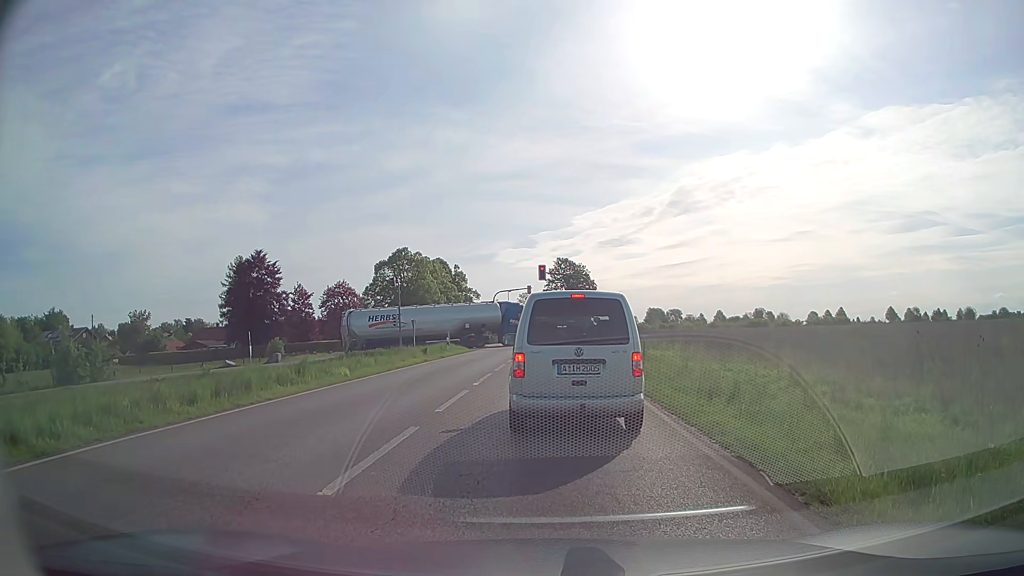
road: secondary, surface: asphalt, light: Day
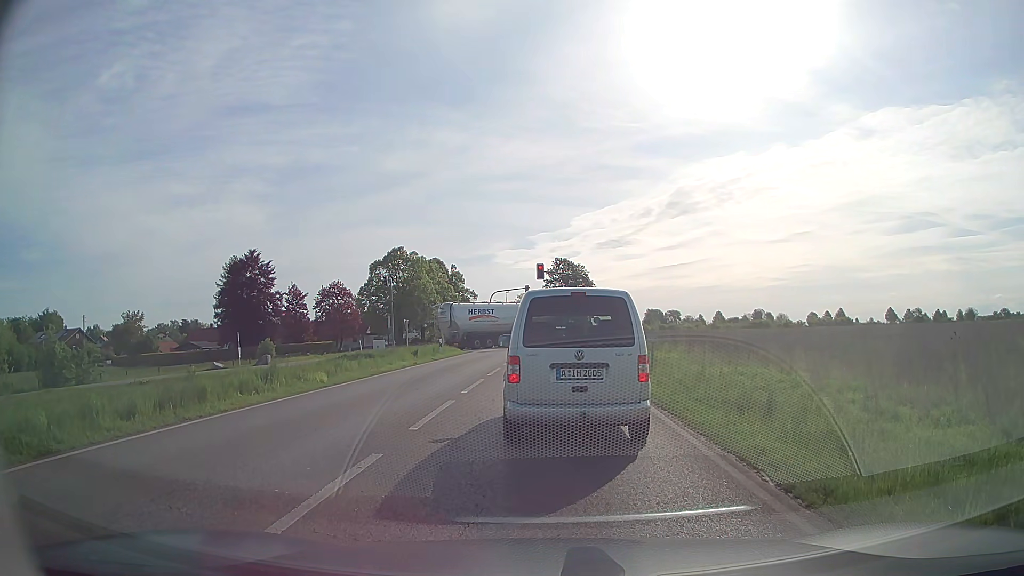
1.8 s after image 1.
(0.0, +2.0) m; -1°
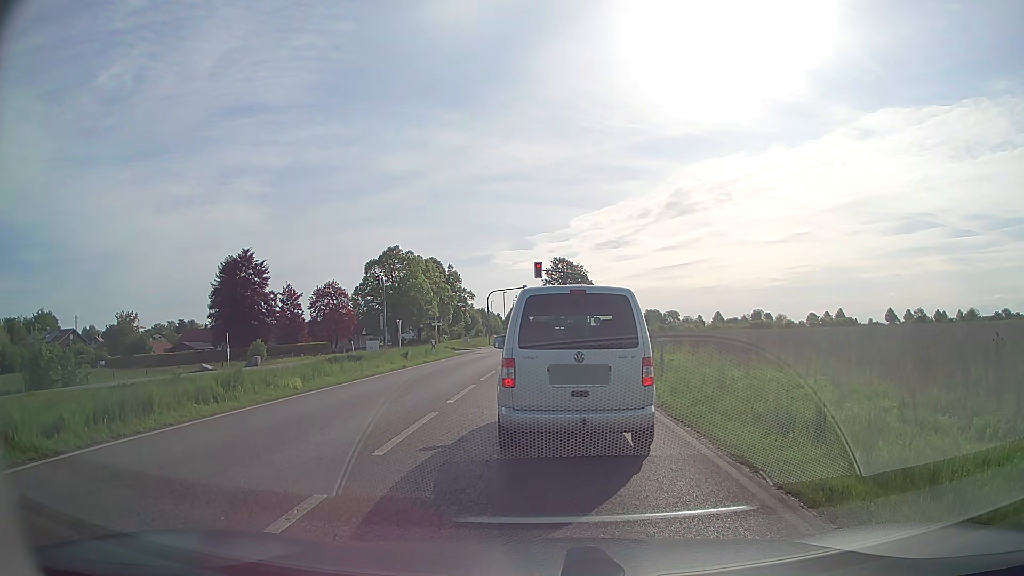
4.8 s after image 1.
(0.0, +1.9) m; 0°
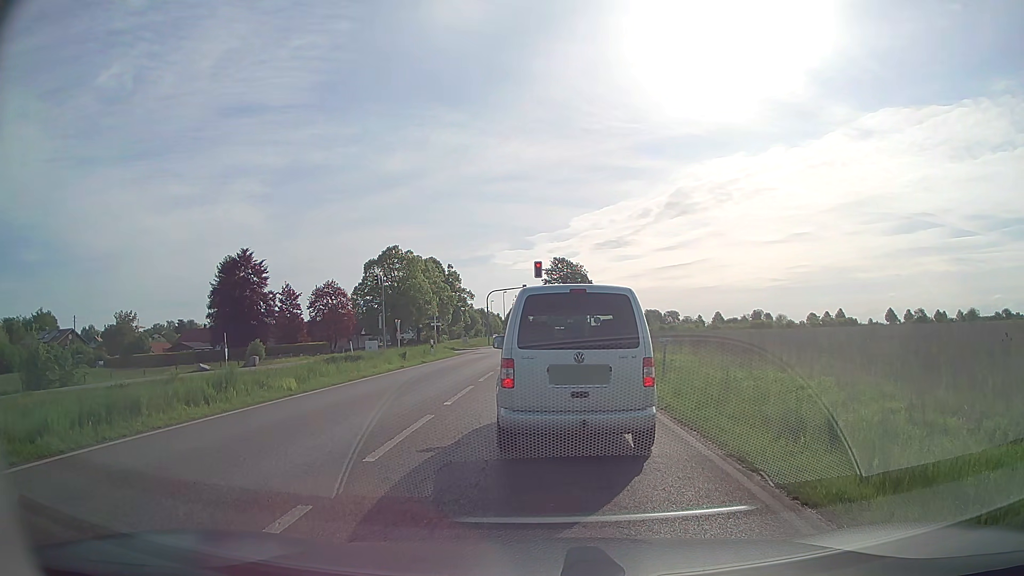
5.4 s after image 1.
(0.0, +0.4) m; 0°
